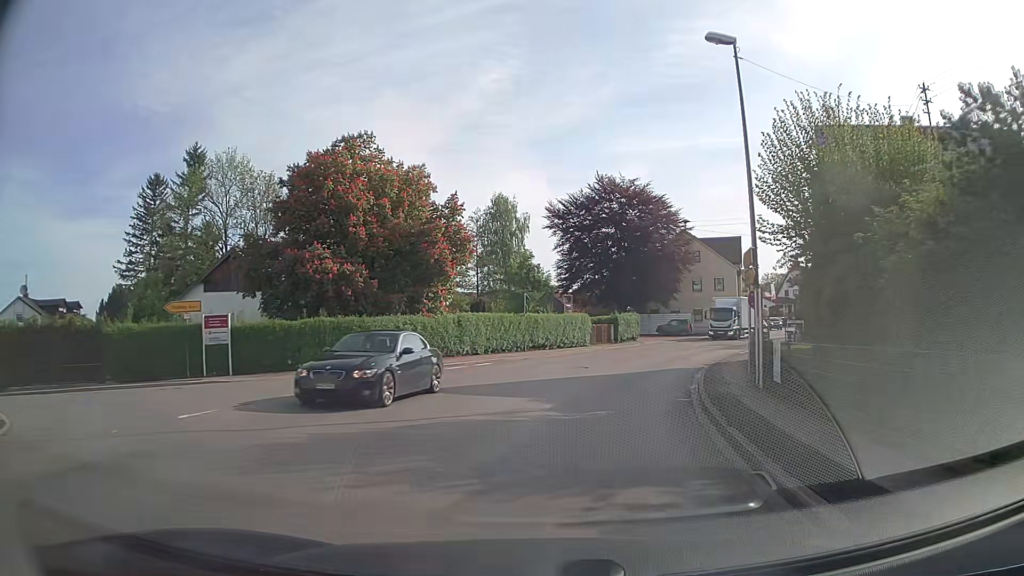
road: secondary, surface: asphalt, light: Day
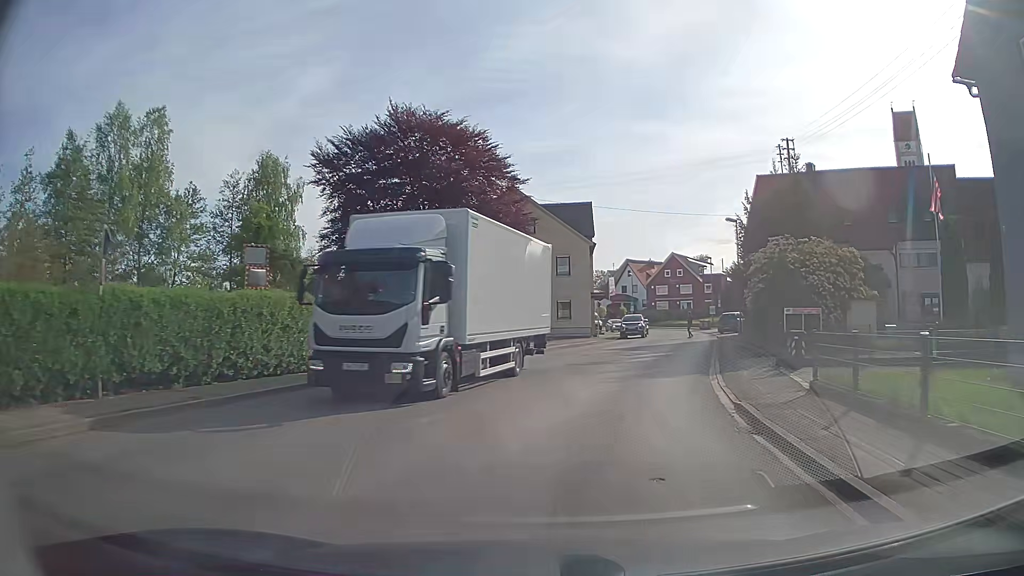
(+3.2, +23.8) m; +16°
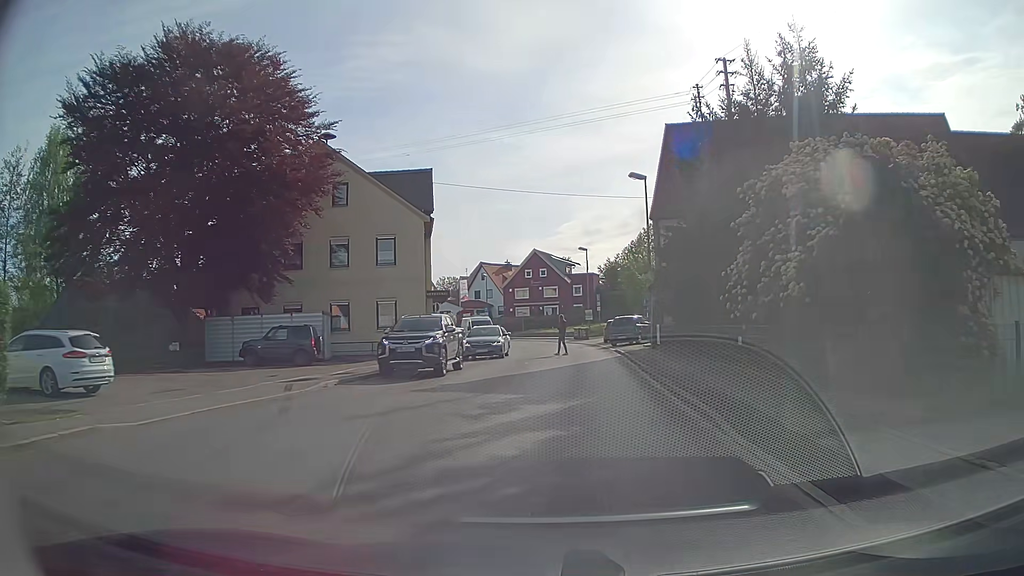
(+1.8, +15.3) m; +13°
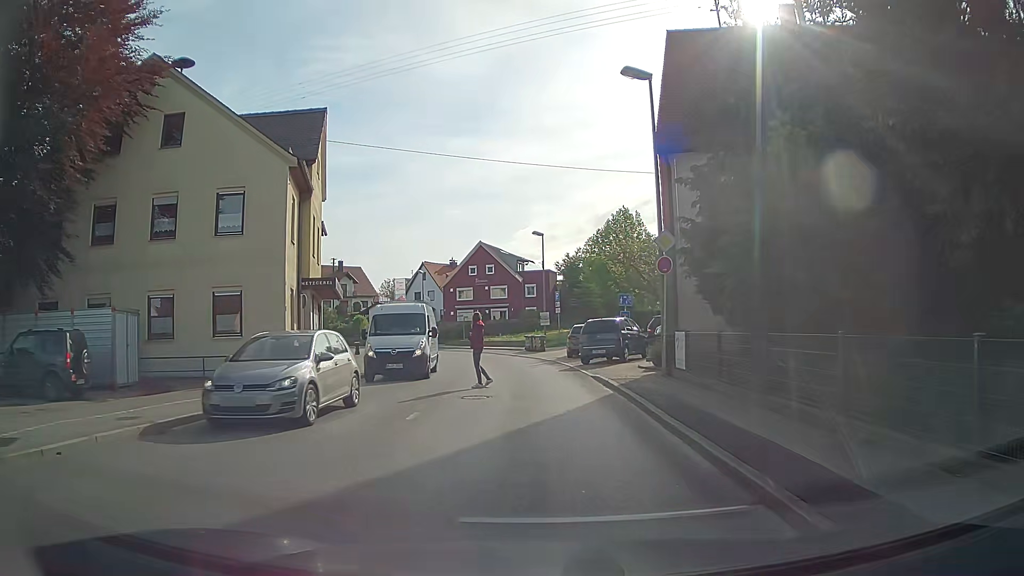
(+0.4, +12.9) m; +3°
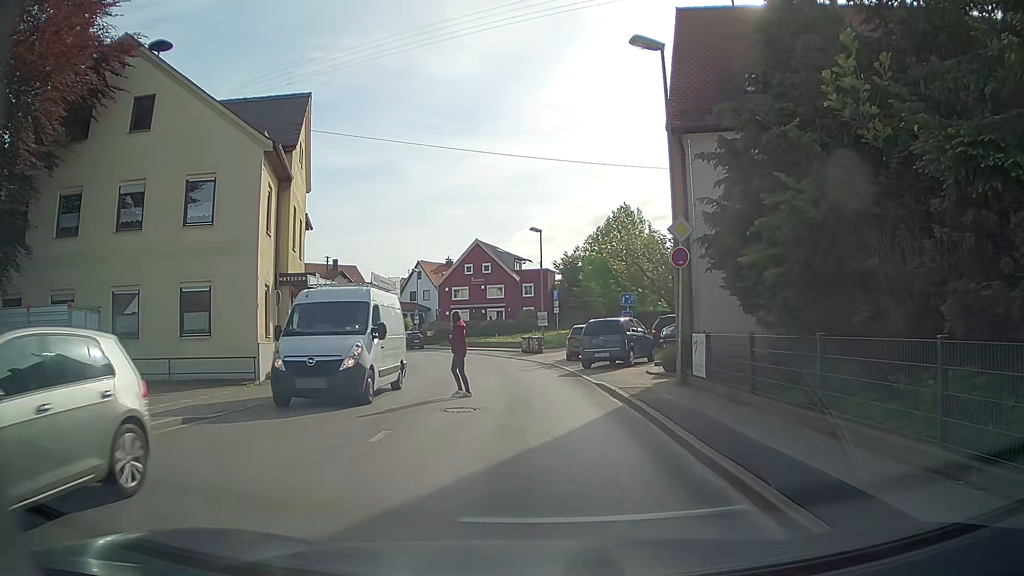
(0.0, +2.0) m; +1°
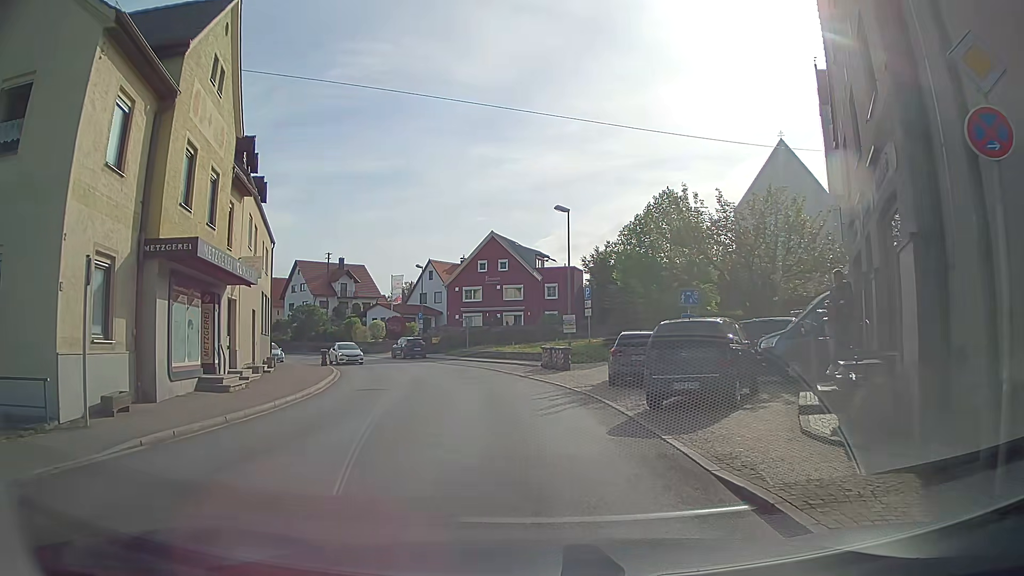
(-0.3, +10.3) m; -2°
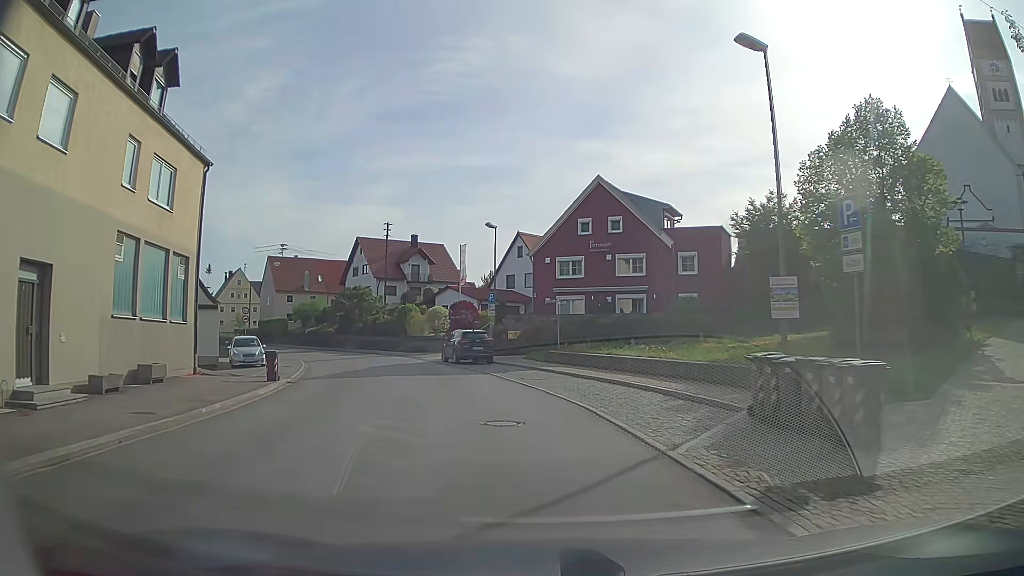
(-1.3, +20.3) m; -8°
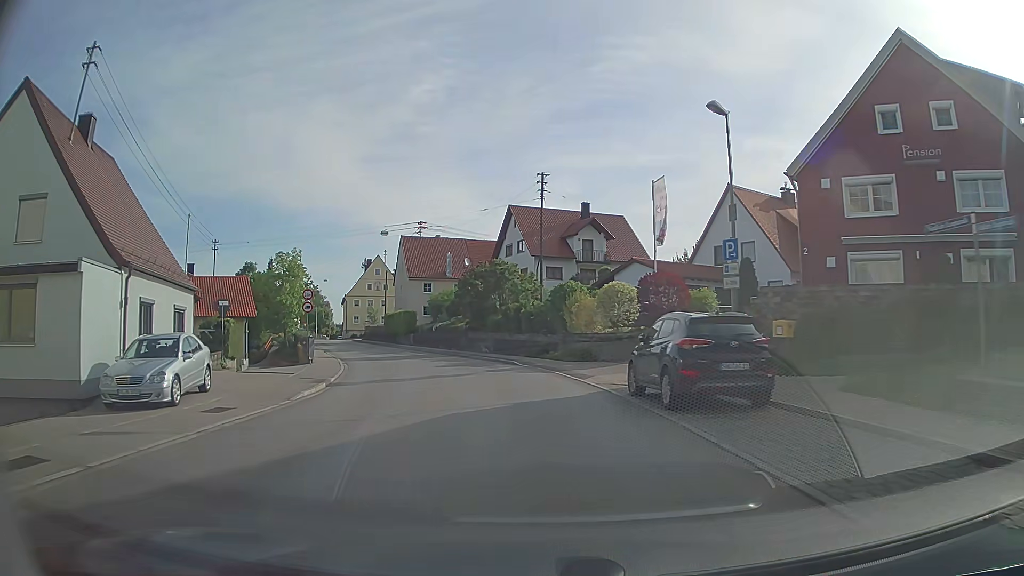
(-3.2, +21.1) m; -17°
(0, +10) (-2, +20) (-4, +30) (-7, +39) (-10, +49) (-14, +58) (-17, +67) (-21, +76) (-25, +86) (-29, +95) m
